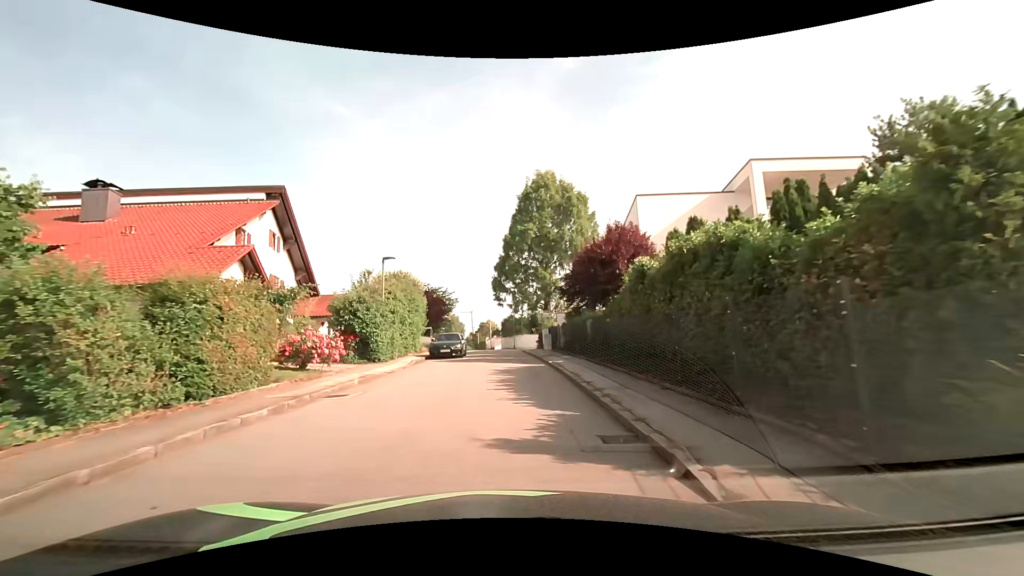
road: residential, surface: asphalt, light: Day
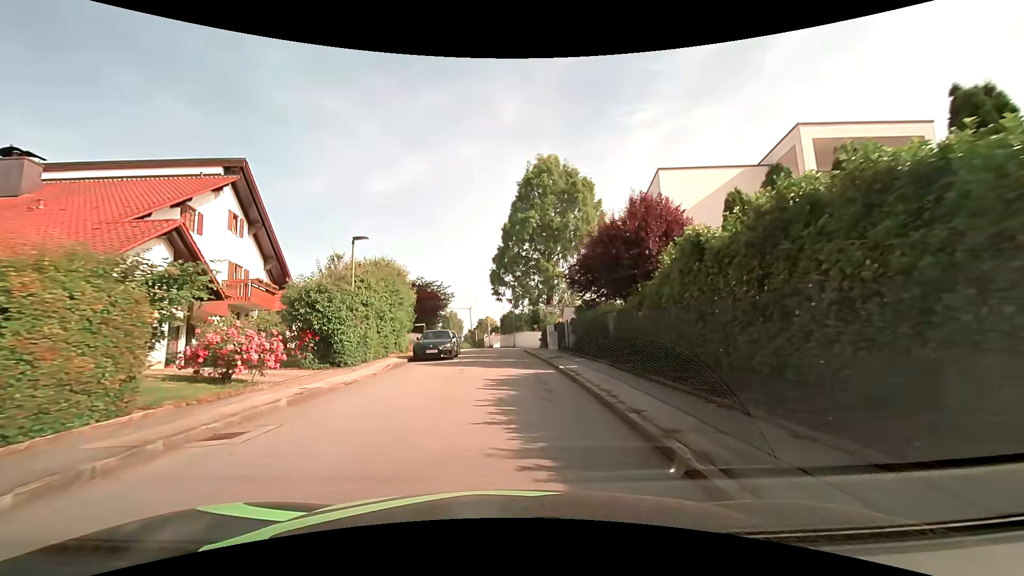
(0.0, +4.6) m; 0°
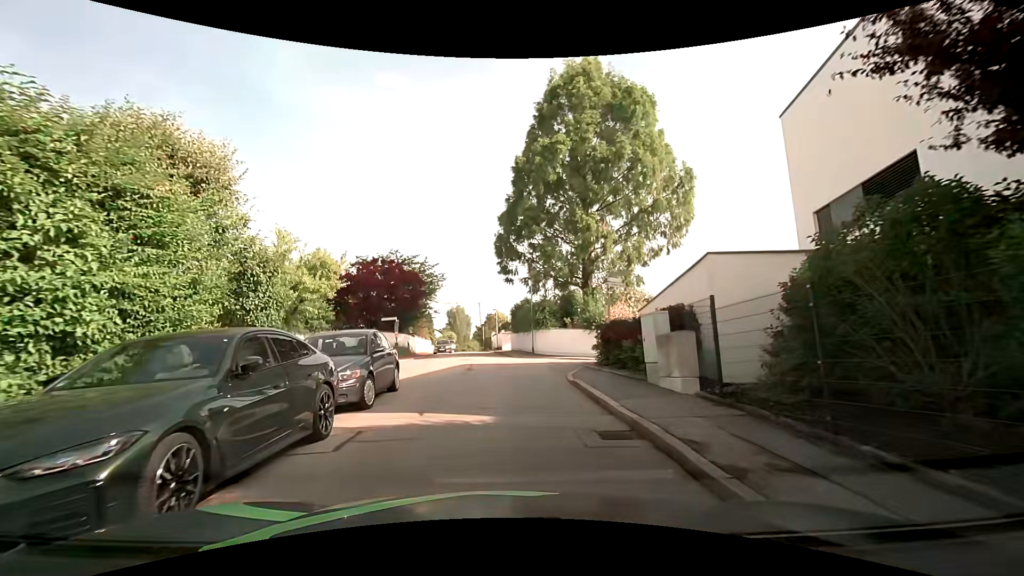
(0.0, +19.8) m; -1°
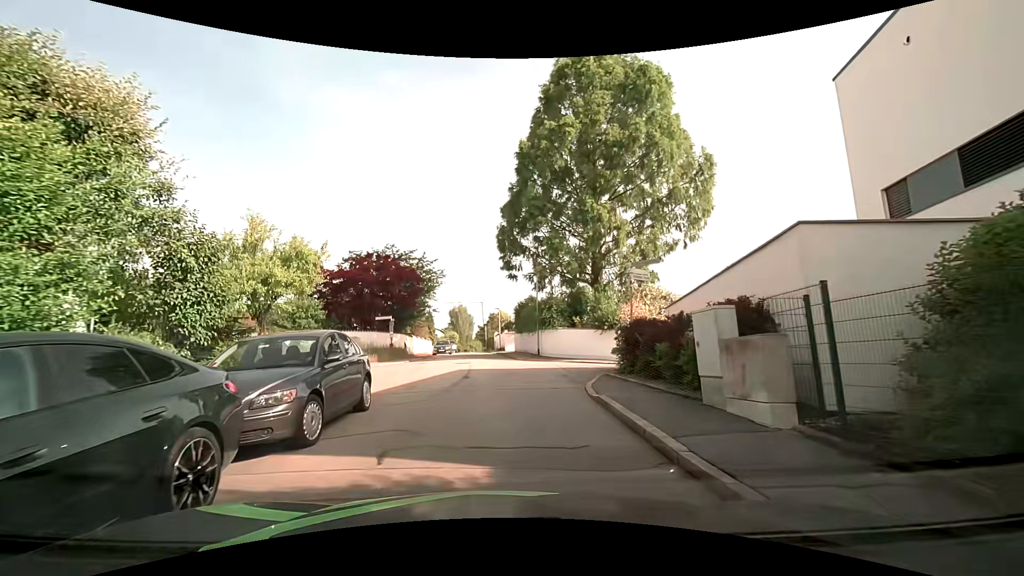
(0.0, +2.7) m; 0°
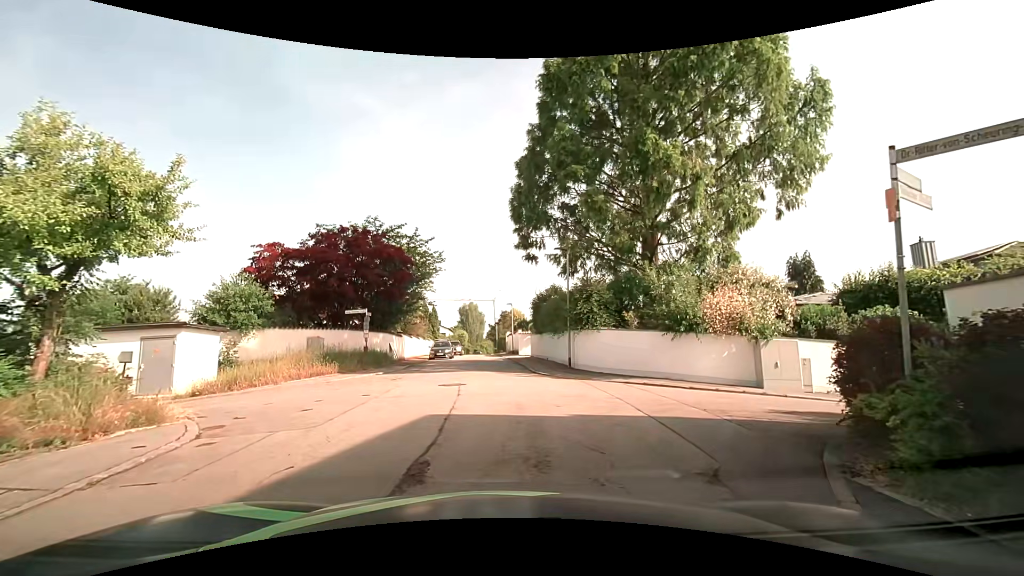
(-0.2, +9.5) m; -1°
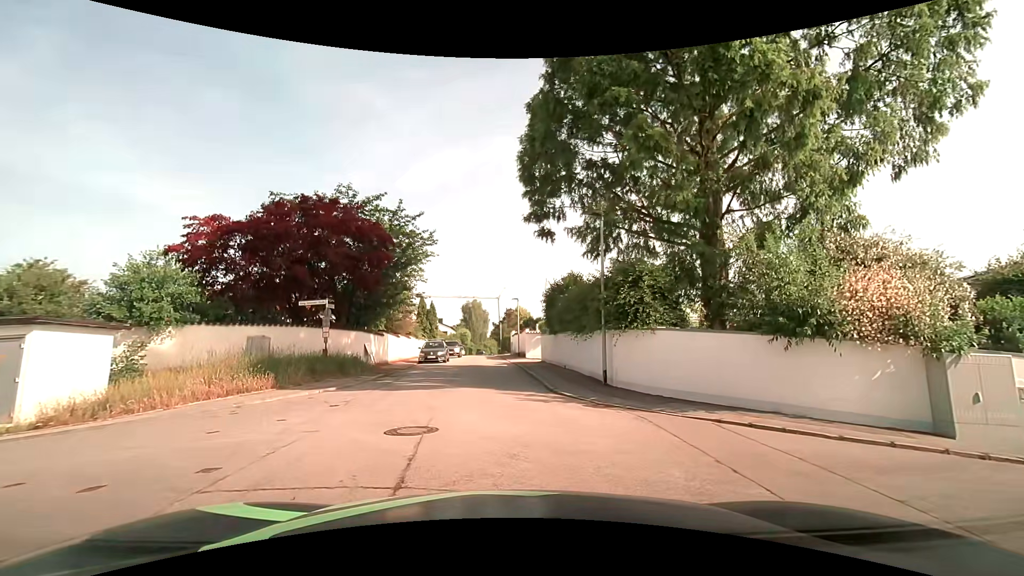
(-0.1, +6.6) m; +1°
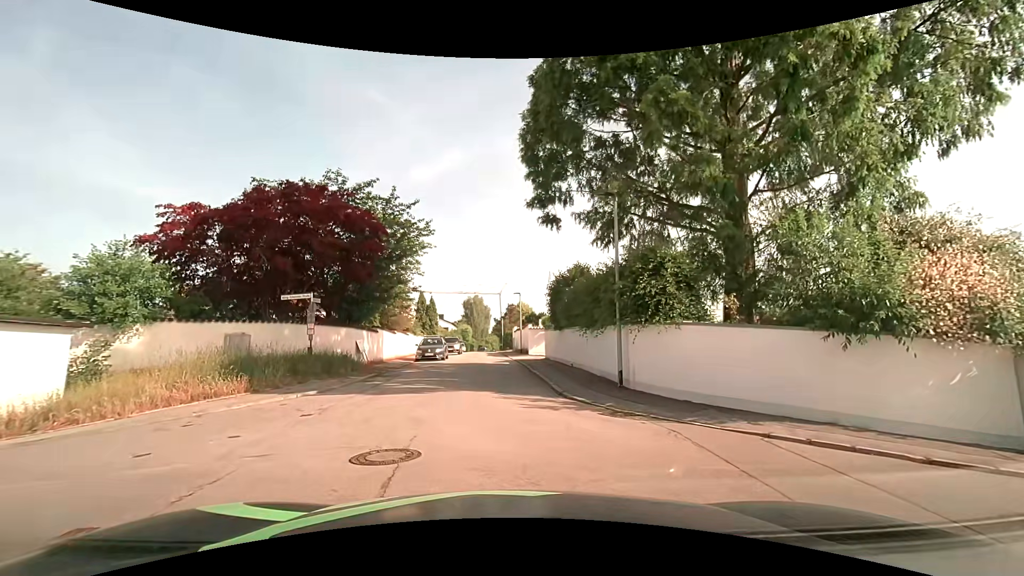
(0.0, +1.7) m; -1°
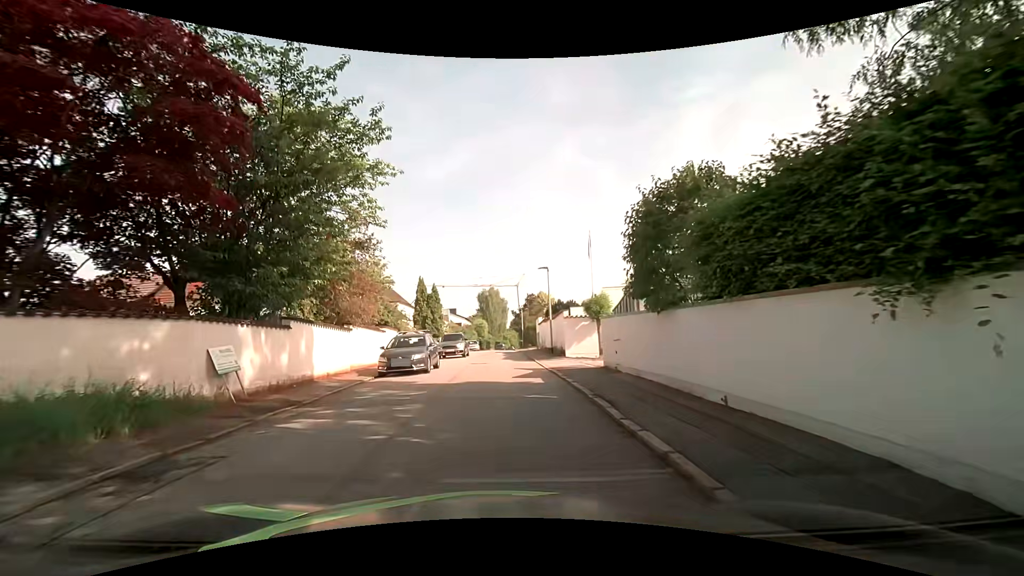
(-0.5, +13.3) m; -3°
(0, +10) (0, +20) (0, +30) (-1, +40) (-1, +50) (-1, +60) (-1, +70) (-1, +80) (-1, +90) (0, +100) m
